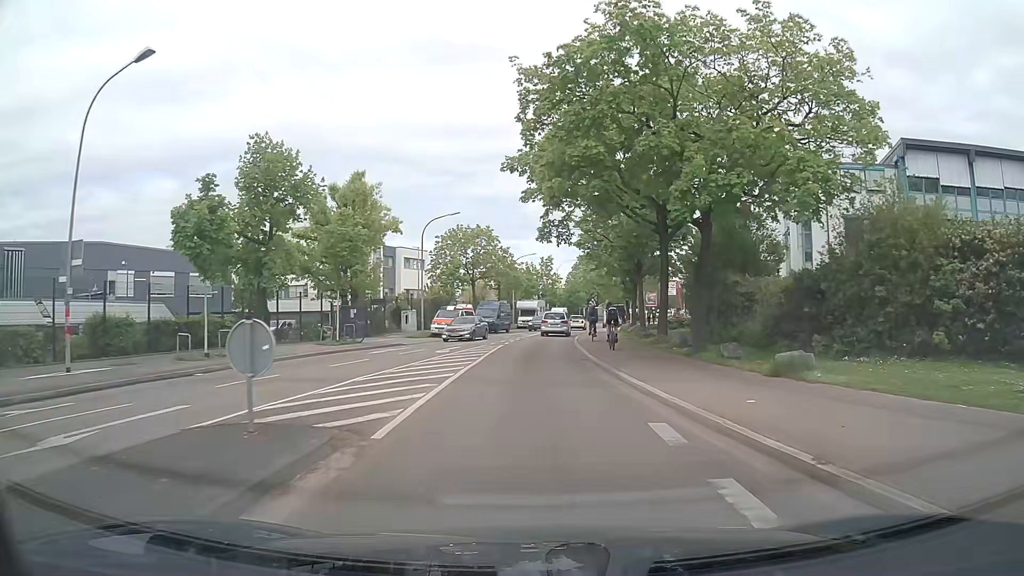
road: secondary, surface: asphalt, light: Day
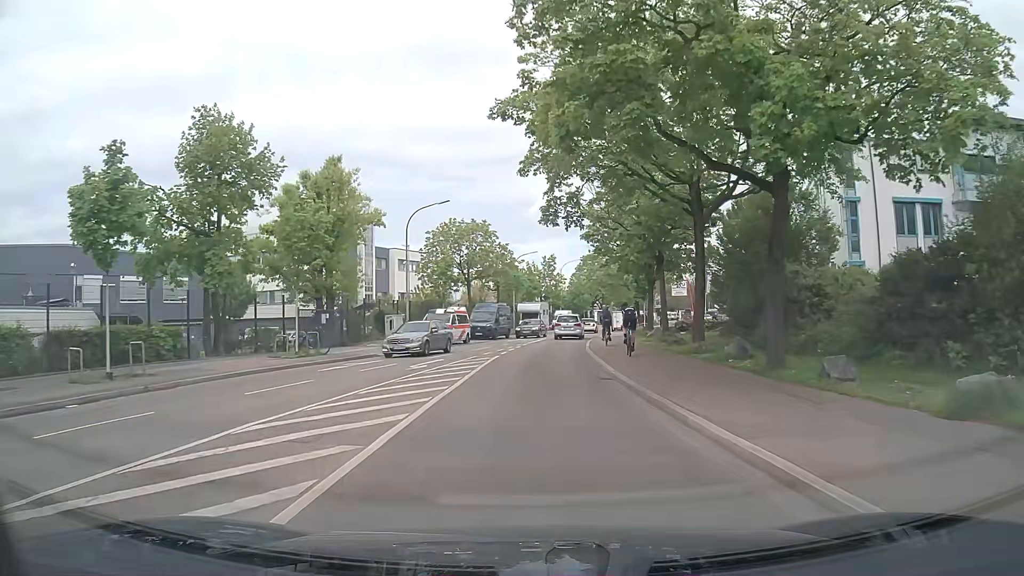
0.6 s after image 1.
(+0.1, +6.3) m; 0°
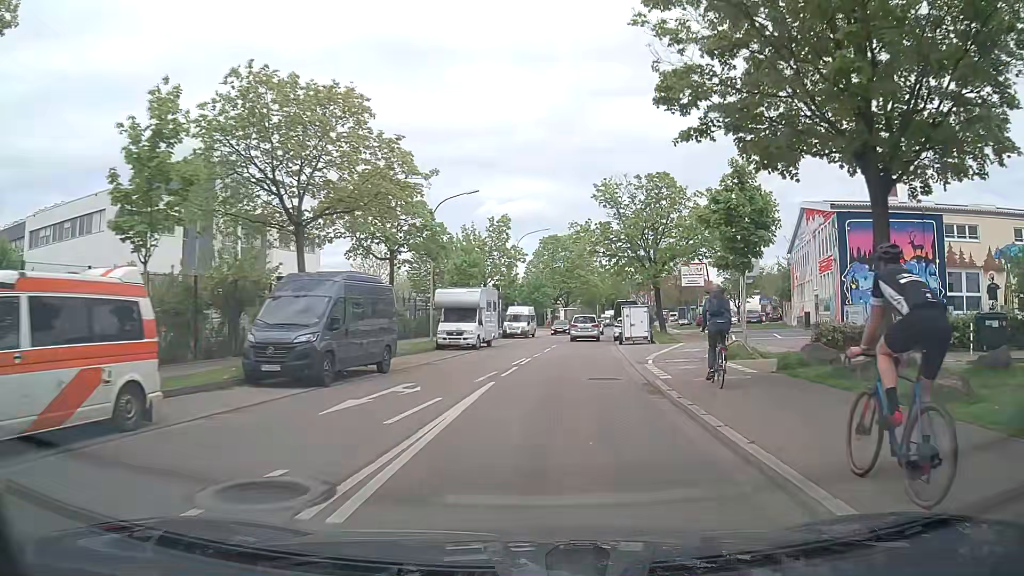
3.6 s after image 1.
(+0.9, +33.7) m; +4°
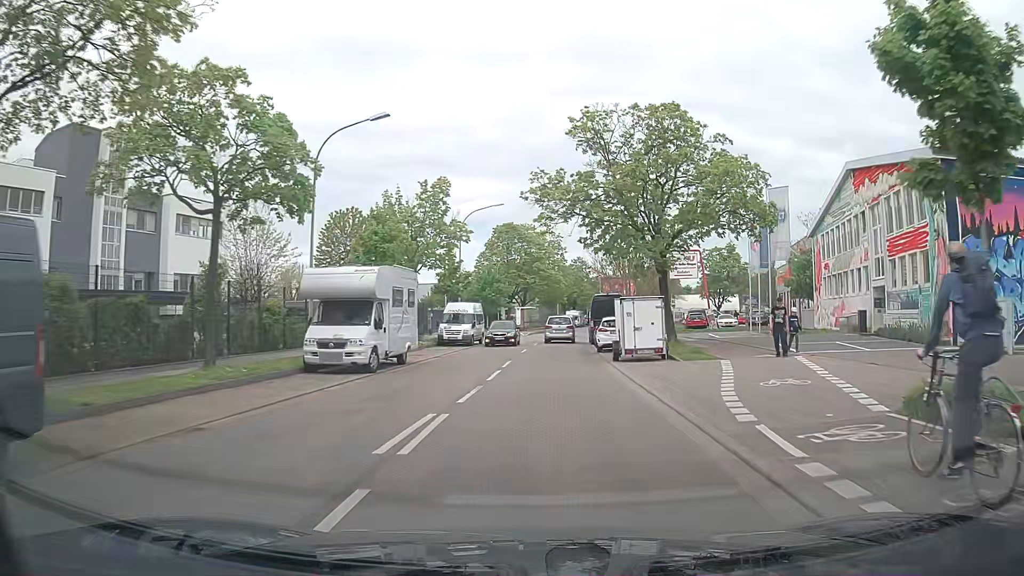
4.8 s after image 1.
(+0.6, +14.0) m; +4°
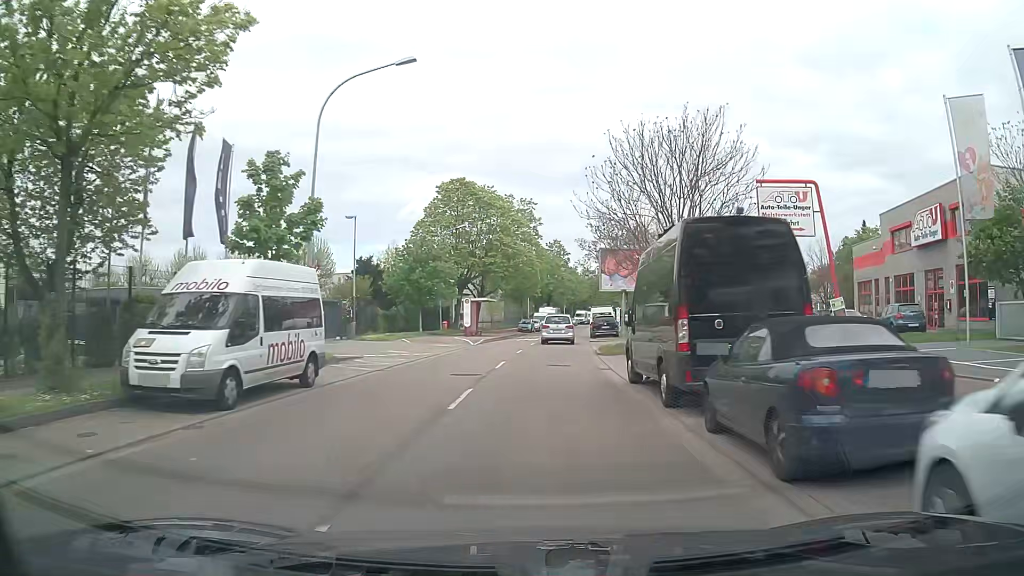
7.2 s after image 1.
(+1.0, +28.2) m; +3°
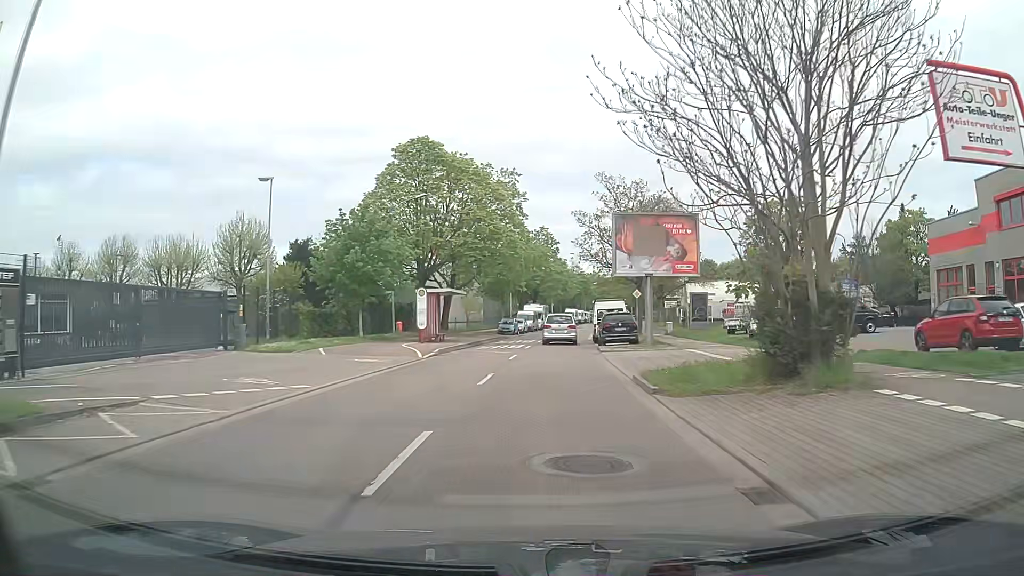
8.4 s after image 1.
(+0.2, +14.2) m; +2°
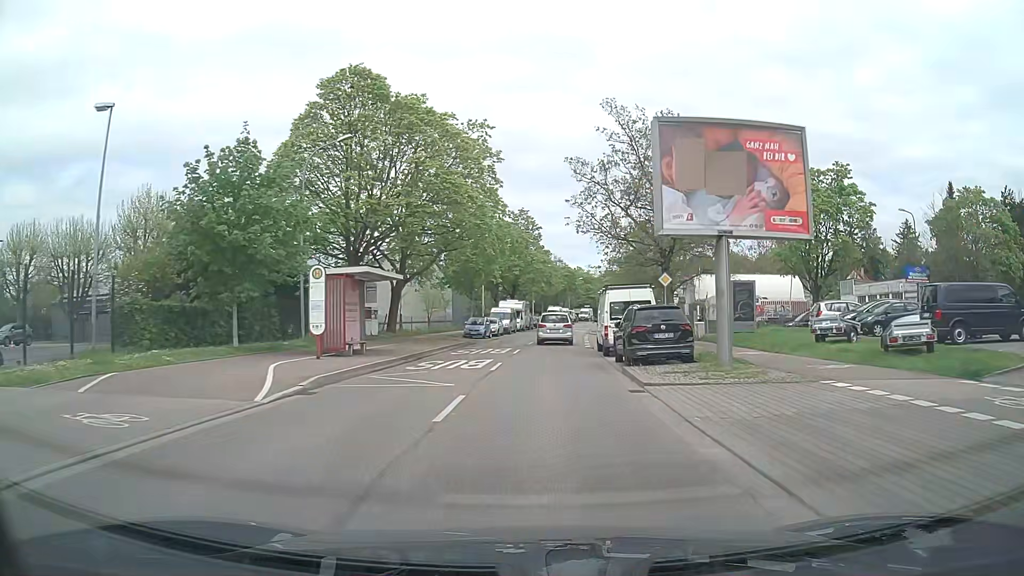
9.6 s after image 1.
(+0.1, +14.2) m; +1°
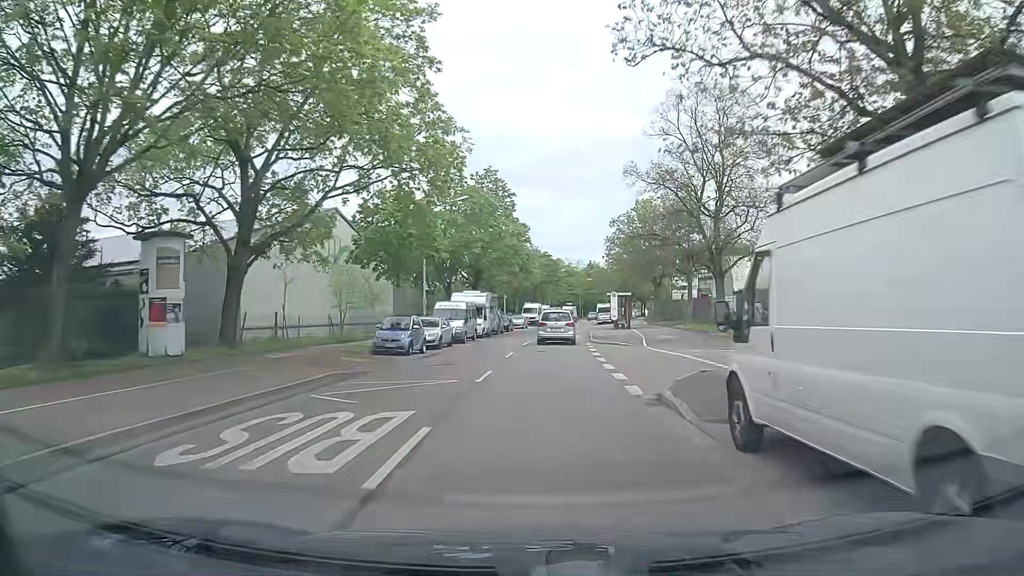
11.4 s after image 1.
(+0.5, +21.4) m; +2°
(0, +10) (0, +20) (+1, +30) (+2, +40) (+3, +50) (+4, +60) (+5, +70) (+6, +80) (+7, +90) (+9, +99) m
